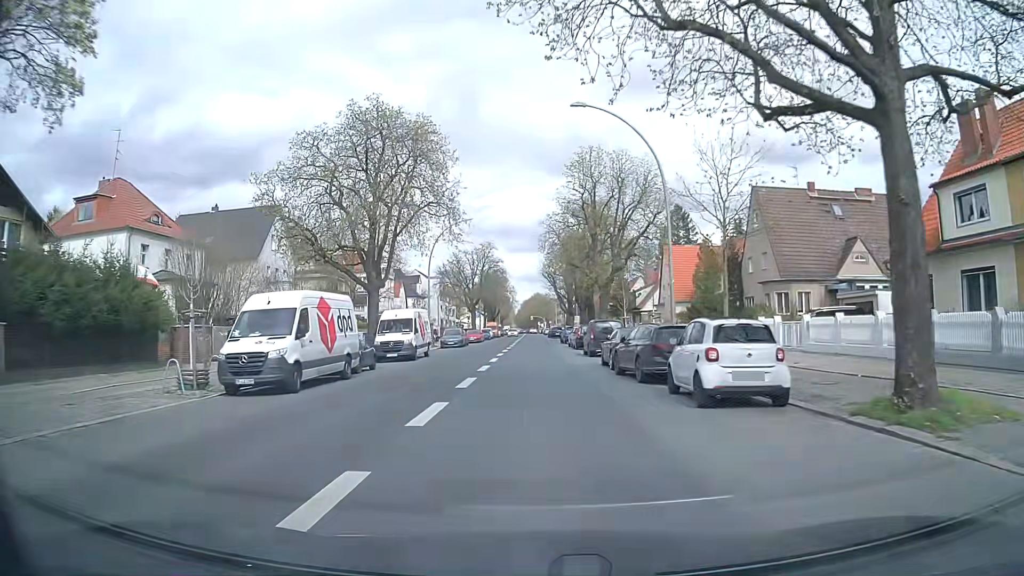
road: secondary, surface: asphalt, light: Day
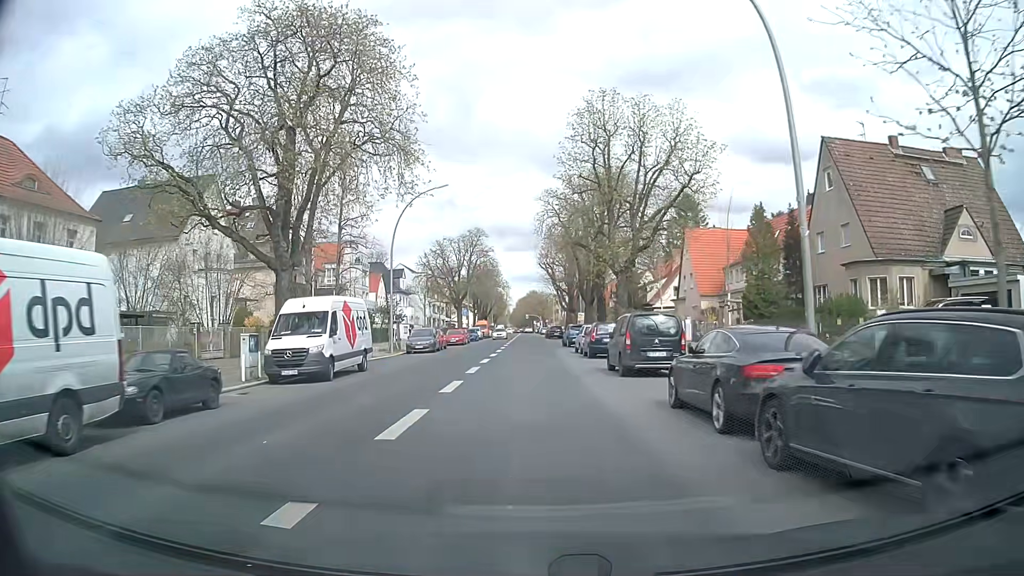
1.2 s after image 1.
(+0.1, +13.2) m; -1°
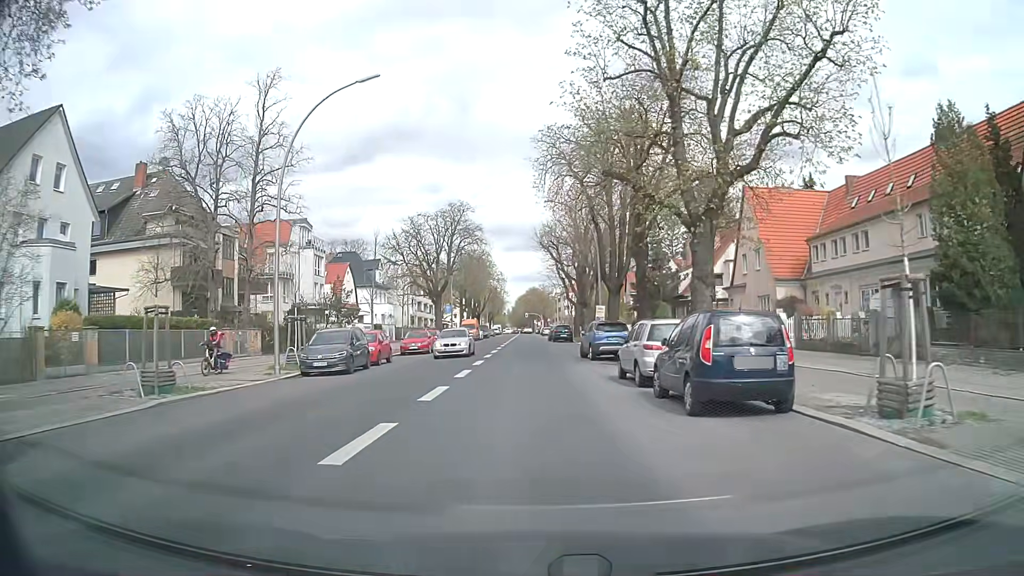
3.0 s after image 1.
(+0.4, +19.5) m; +1°
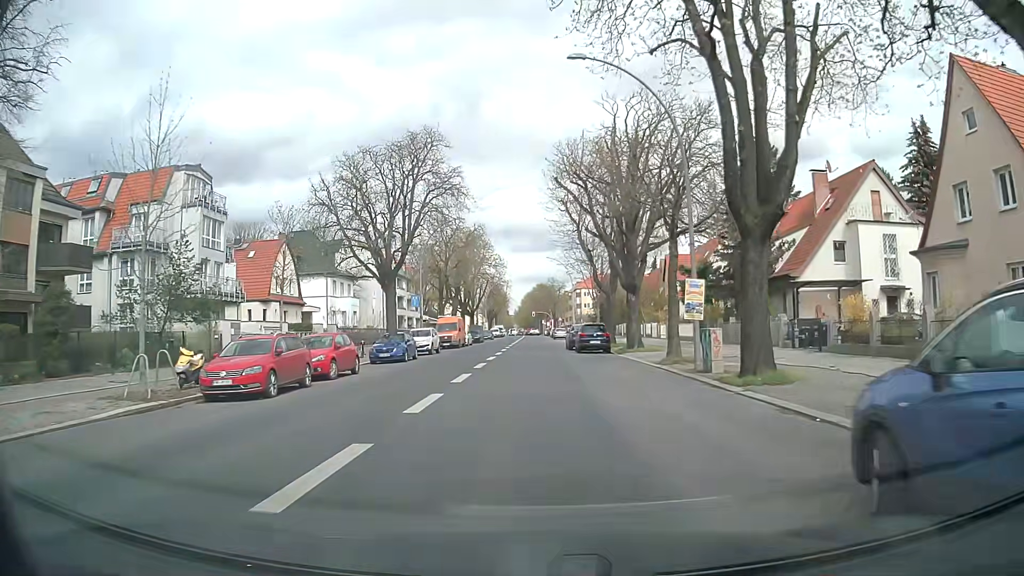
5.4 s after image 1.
(-0.1, +25.8) m; -1°
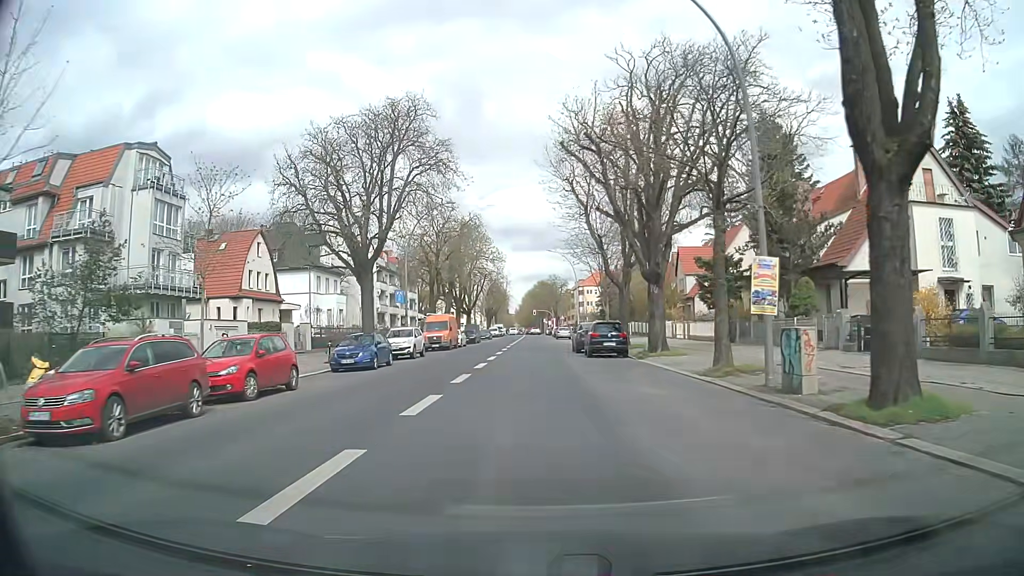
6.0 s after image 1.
(0.0, +6.5) m; 0°
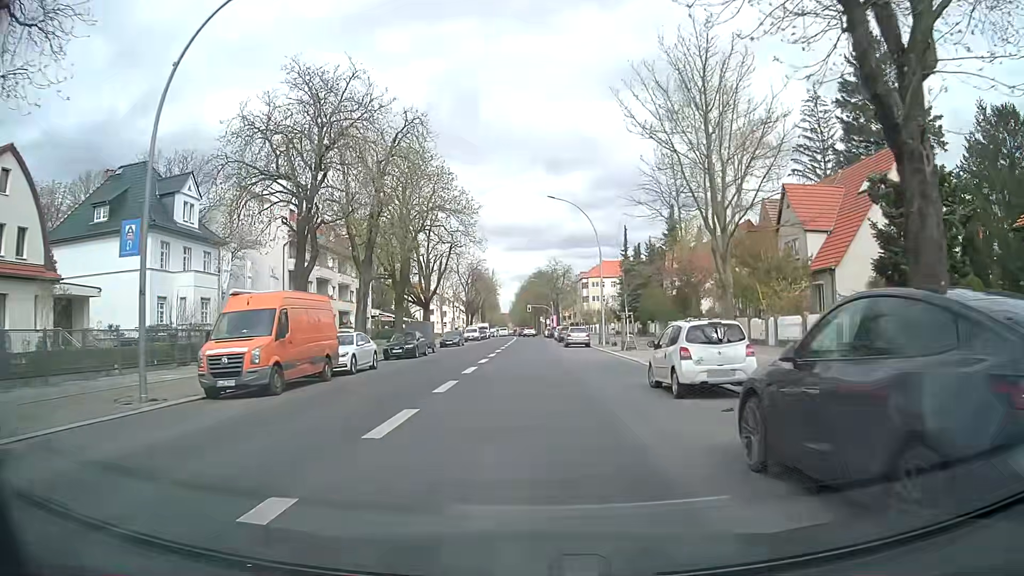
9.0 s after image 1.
(0.0, +32.2) m; 0°
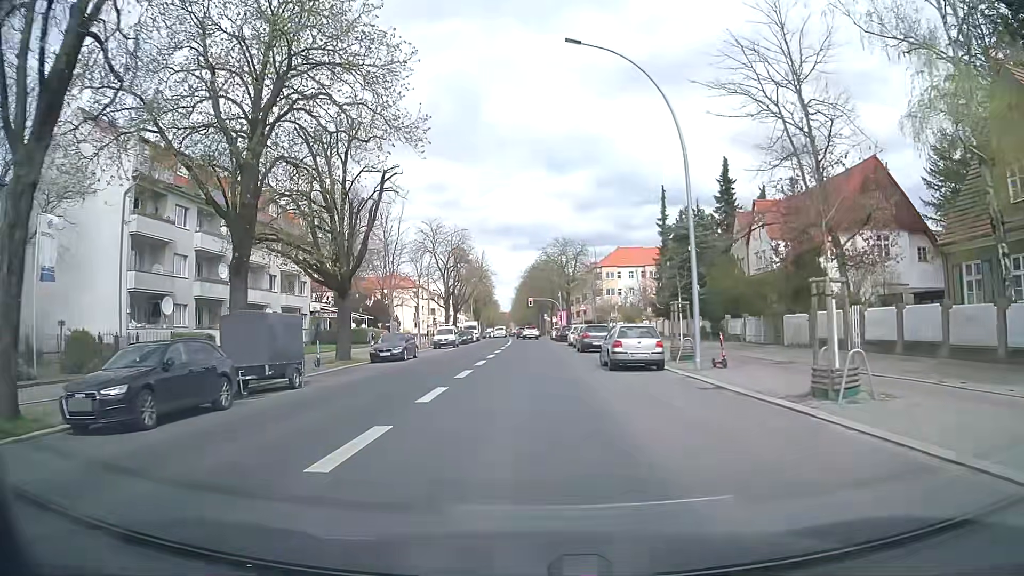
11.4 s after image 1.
(0.0, +26.2) m; 0°
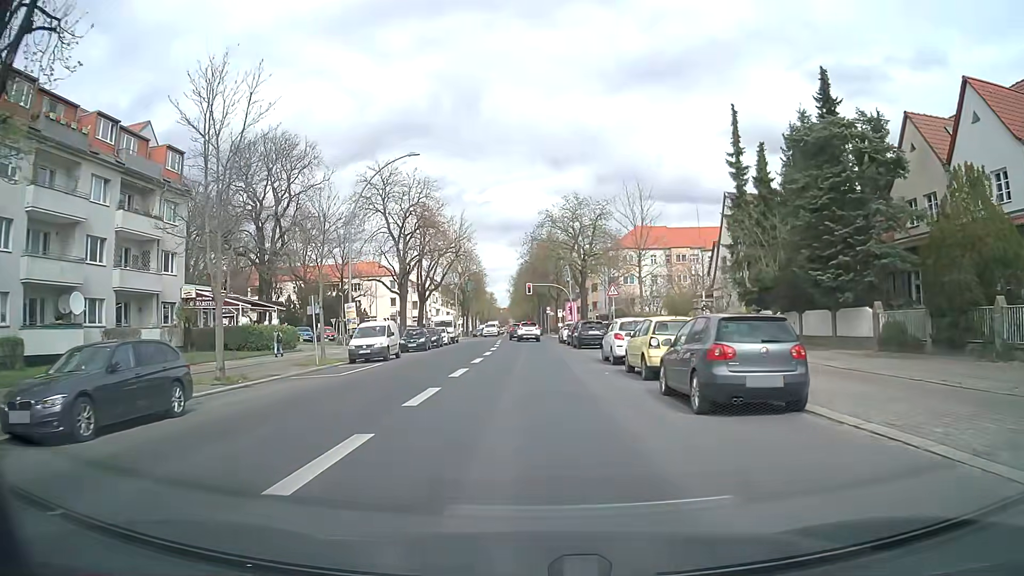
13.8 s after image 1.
(+0.1, +24.8) m; 0°
(0, +10) (0, +20) (0, +30) (0, +40) (-1, +50) (-1, +60) (-2, +70) (-2, +80) (-3, +90) (-3, +100) m
